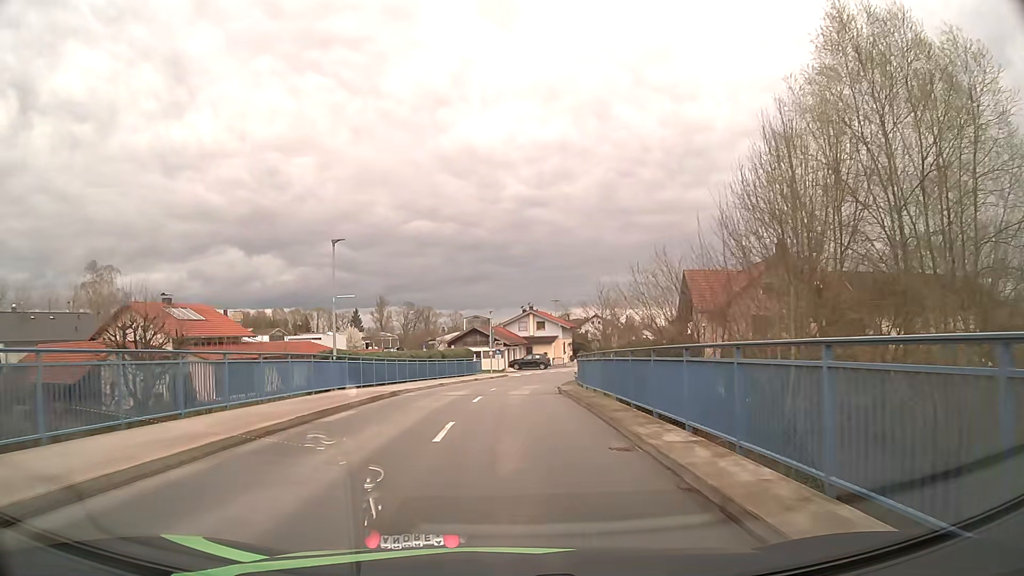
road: unclassified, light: Day
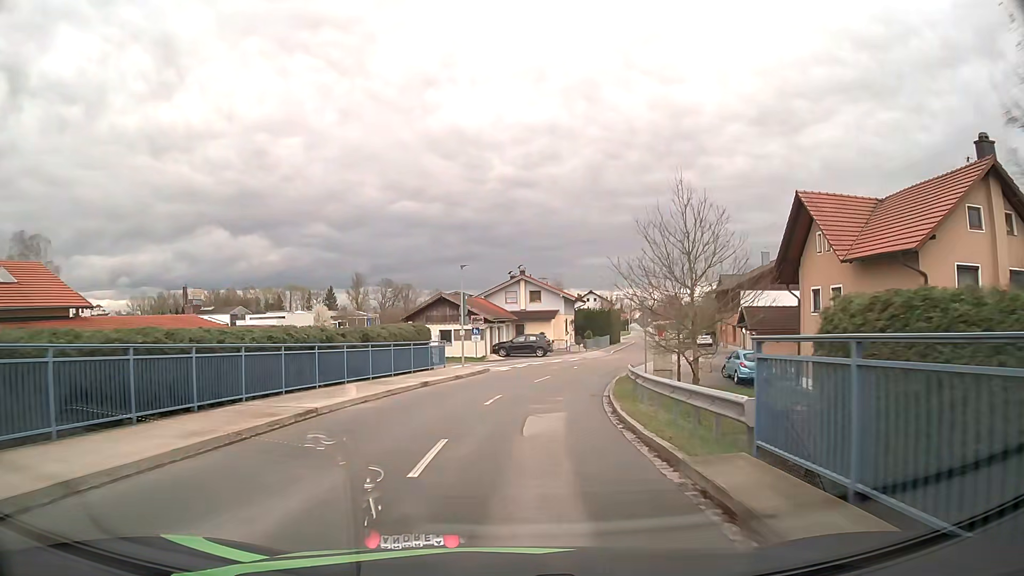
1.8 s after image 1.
(+0.1, +21.0) m; +1°
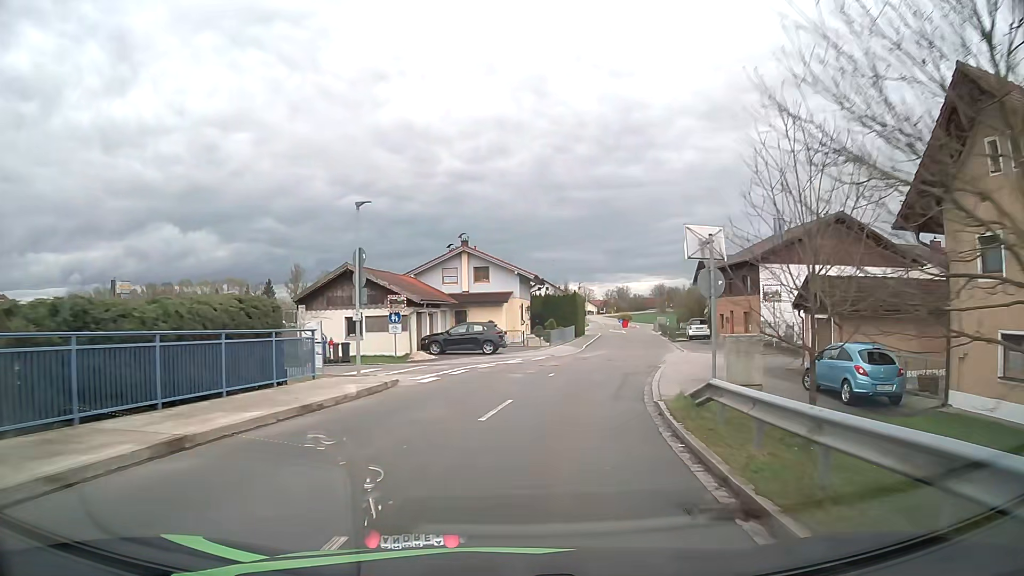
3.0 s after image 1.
(+0.6, +14.3) m; +5°
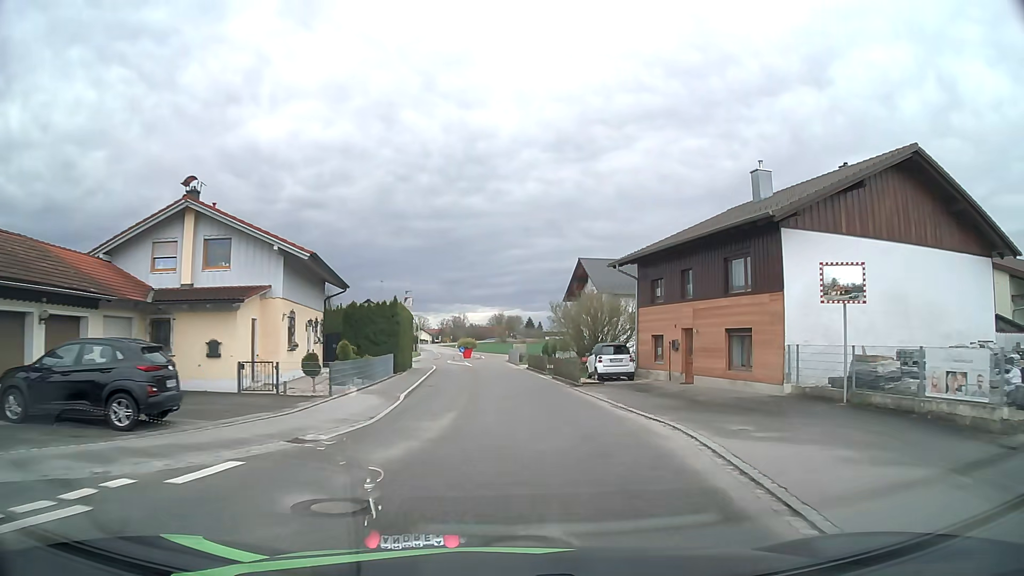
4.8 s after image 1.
(+2.6, +21.9) m; +13°
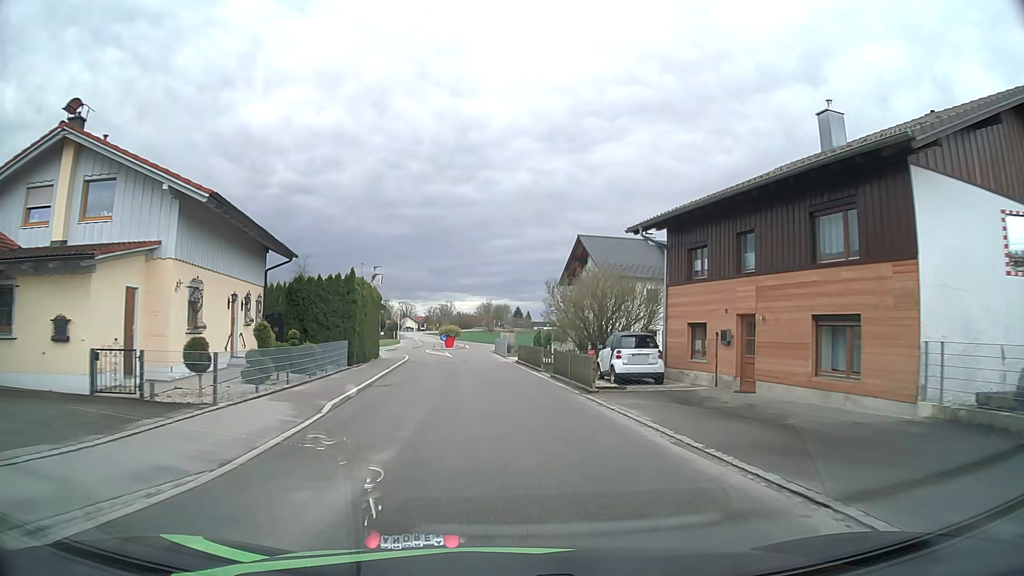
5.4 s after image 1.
(+0.1, +7.4) m; +1°
(0, +10) (-1, +20) (-1, +30) (-2, +40) (-3, +50) (-3, +60) (-3, +70) (-3, +80) (-5, +90) (-8, +99) m
